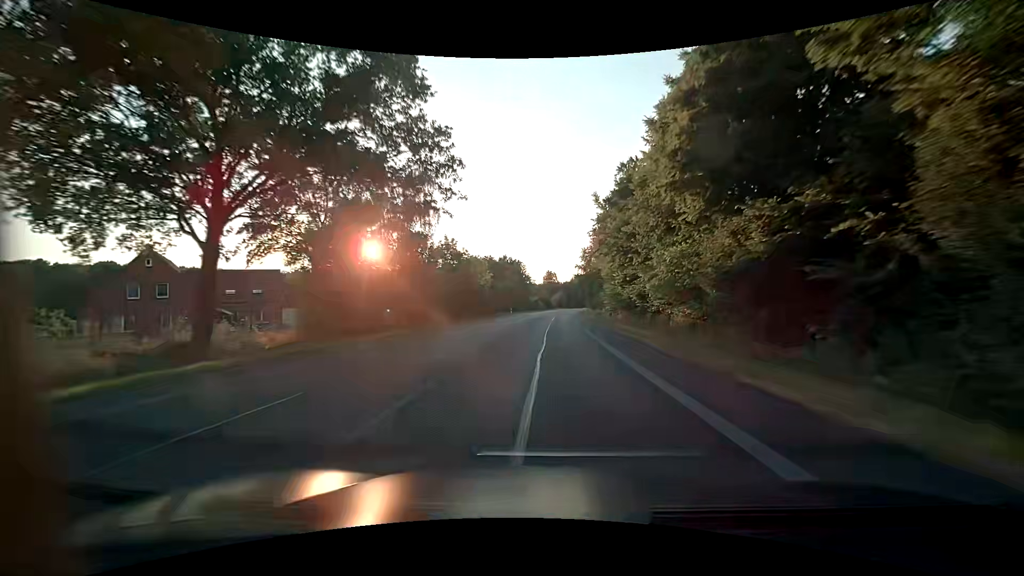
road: primary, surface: asphalt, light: Day
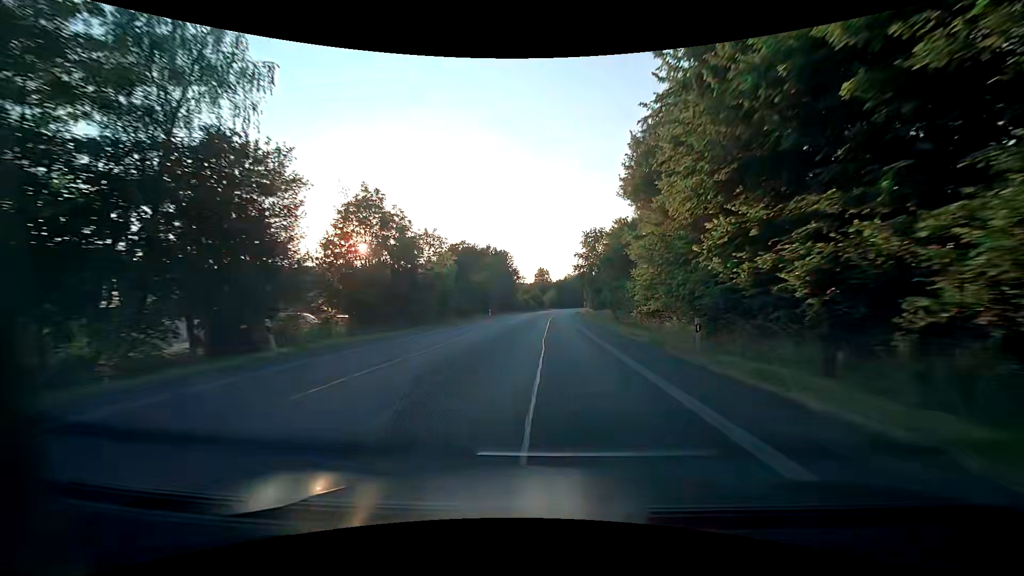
(+0.2, +23.2) m; +2°
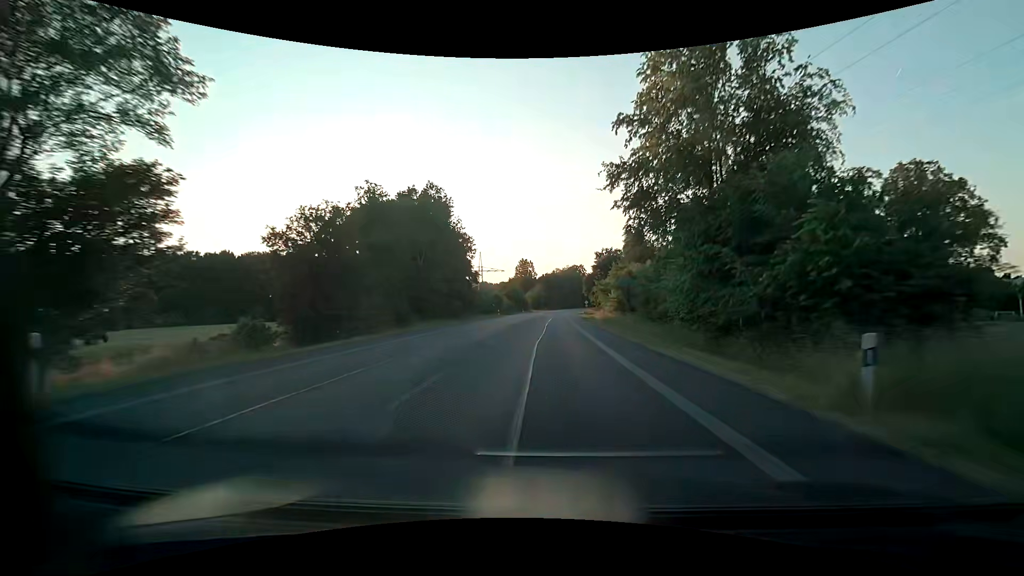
(+0.4, +58.0) m; +1°
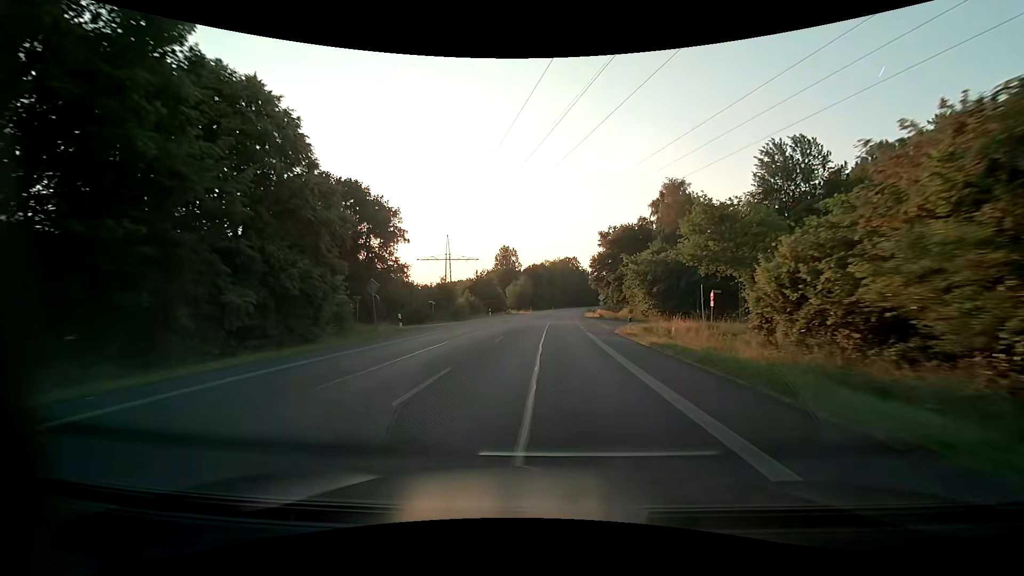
(+0.5, +46.5) m; +1°
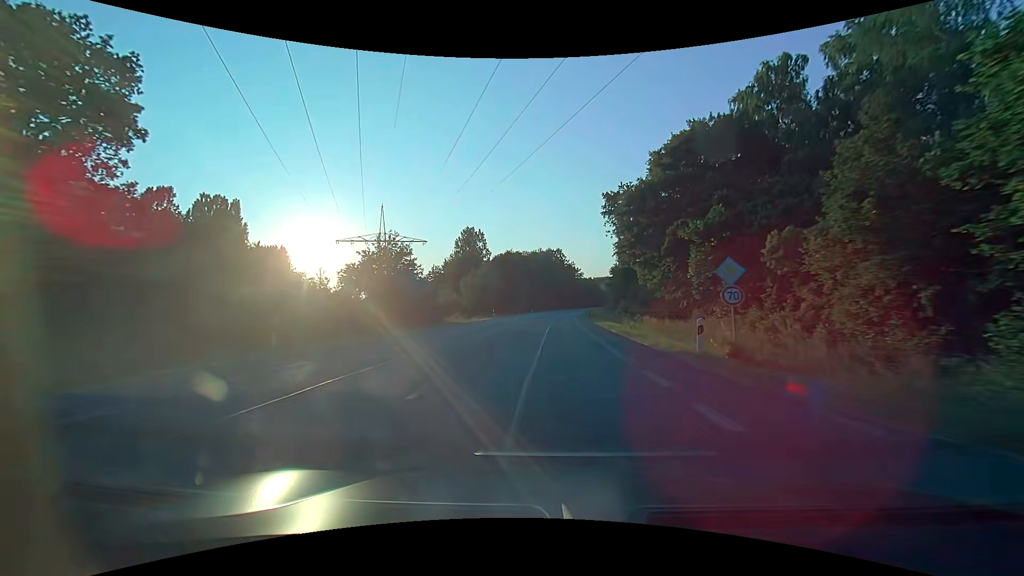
(+0.8, +46.6) m; +2°
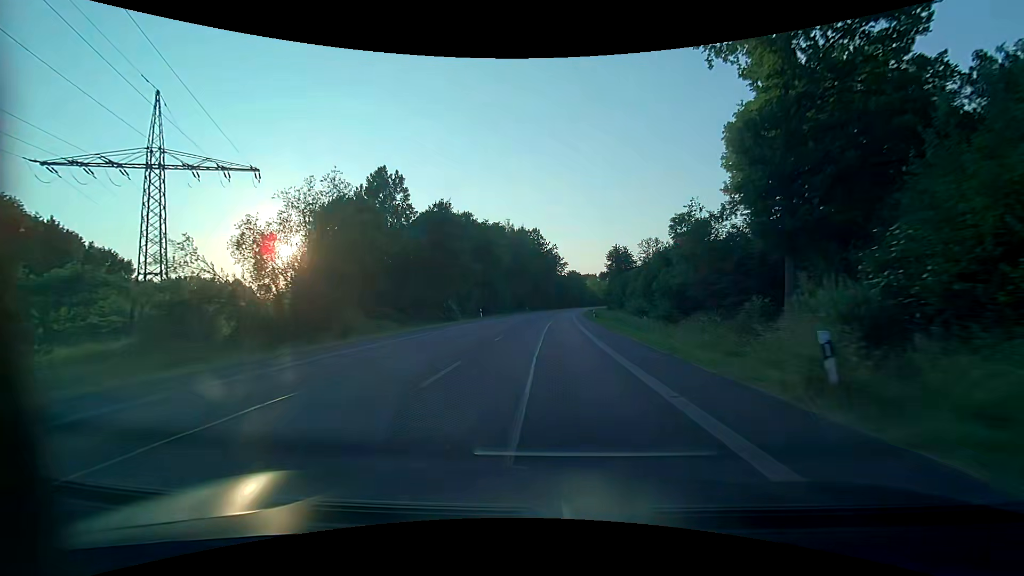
(+1.5, +58.1) m; +3°
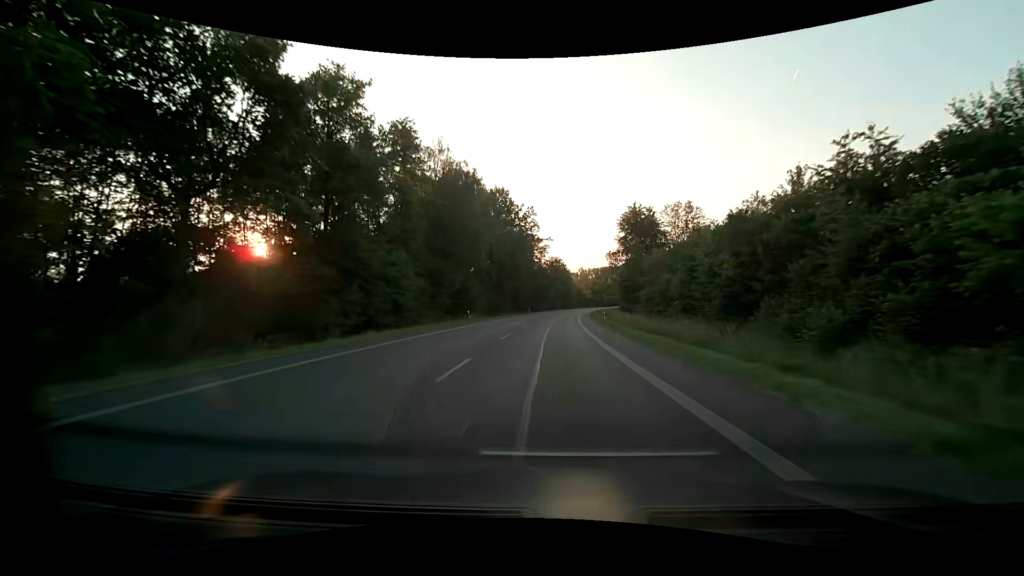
(+1.0, +58.0) m; +2°
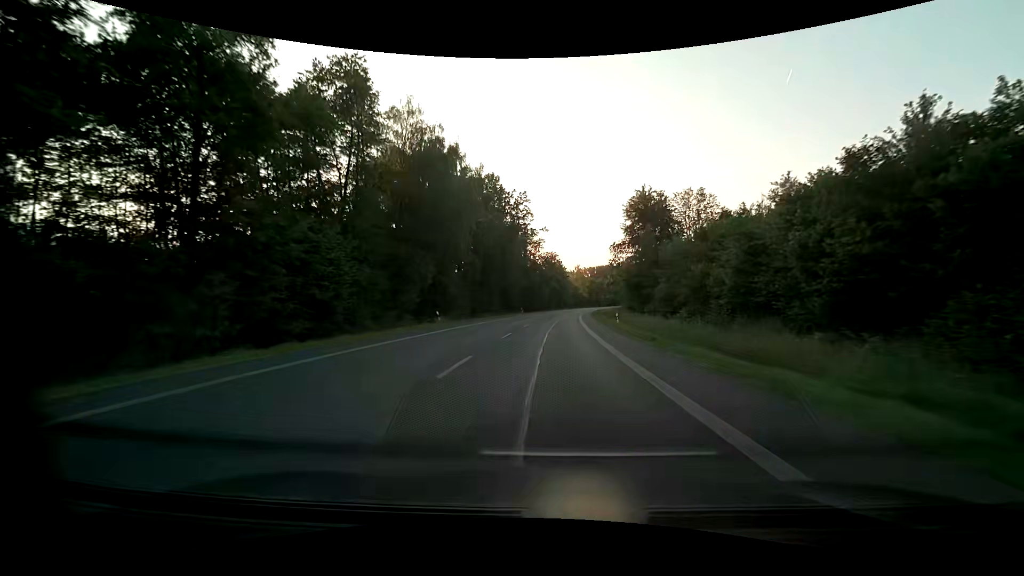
(0.0, +11.6) m; +1°
(0, +10) (0, +20) (0, +30) (+1, +40) (+1, +50) (+2, +60) (+3, +70) (+3, +80) (+4, +90) (+5, +100) m
